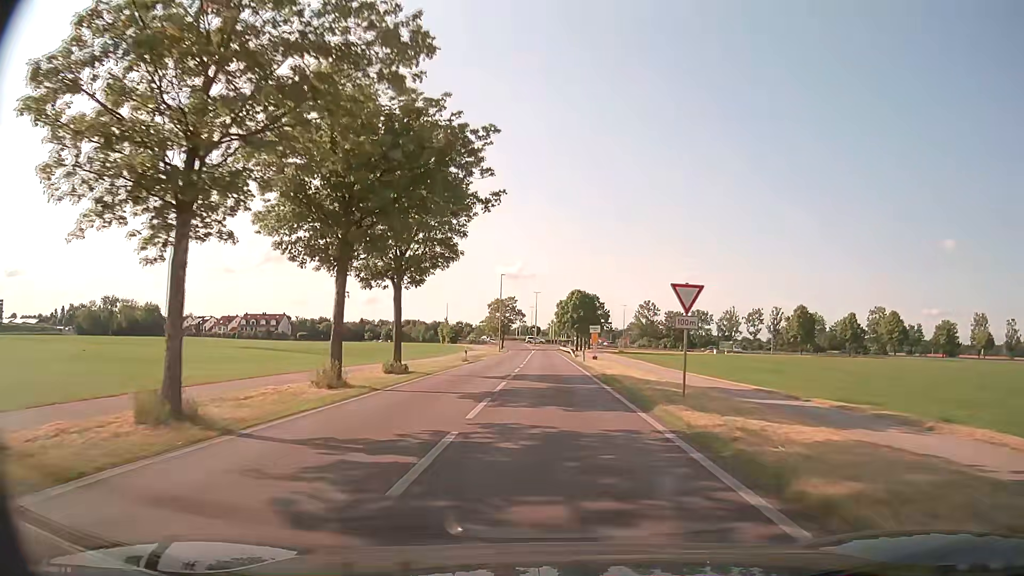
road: primary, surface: asphalt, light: Day
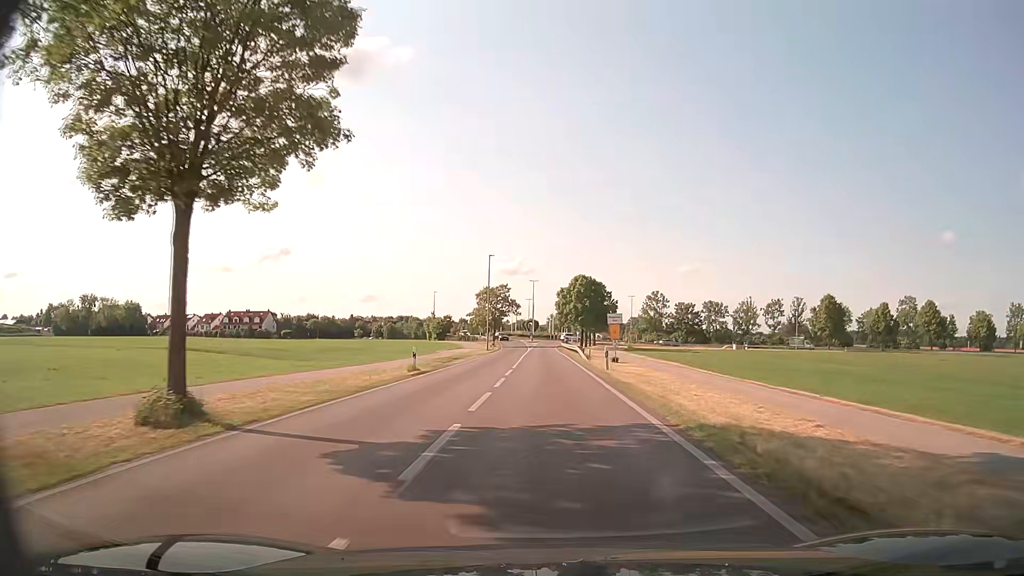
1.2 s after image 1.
(0.0, +17.4) m; 0°
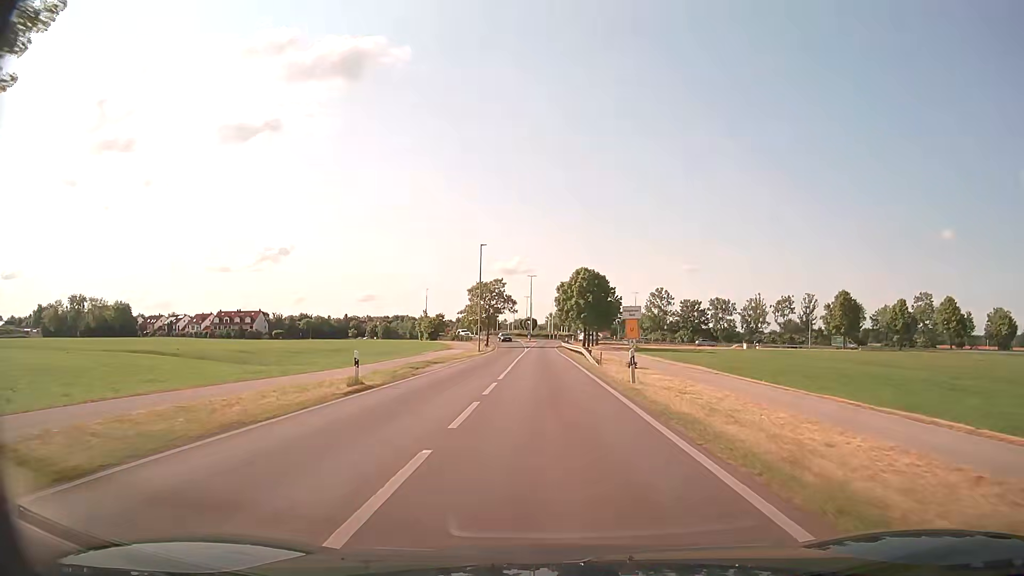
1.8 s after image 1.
(0.0, +8.4) m; 0°
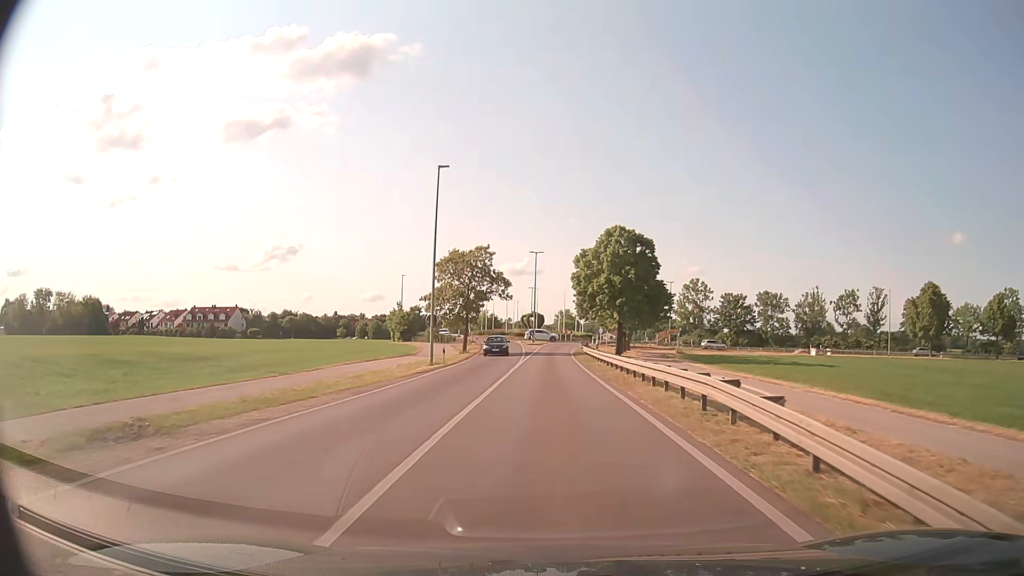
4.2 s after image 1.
(-0.1, +31.8) m; -1°
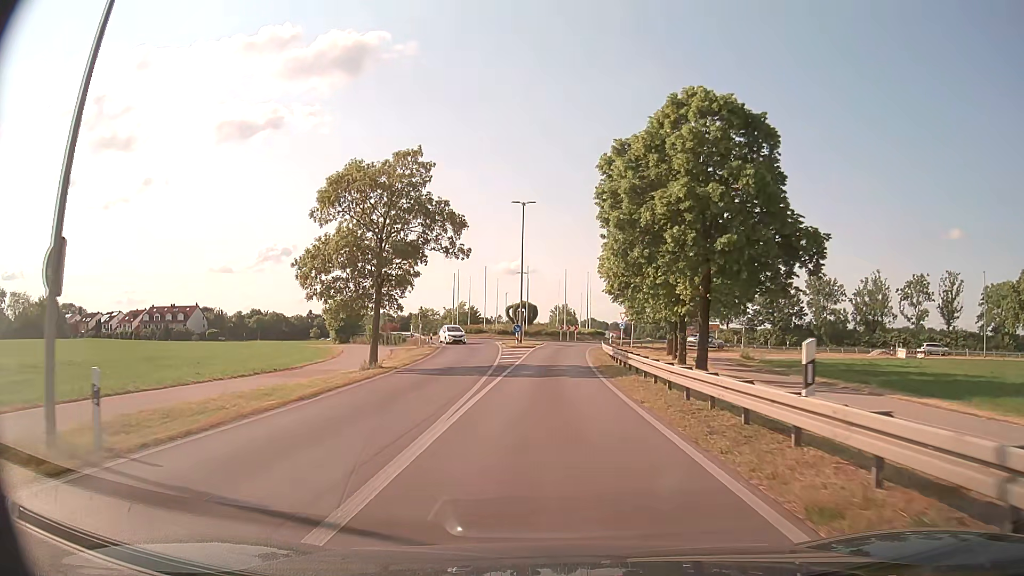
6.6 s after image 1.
(+0.1, +28.9) m; 0°
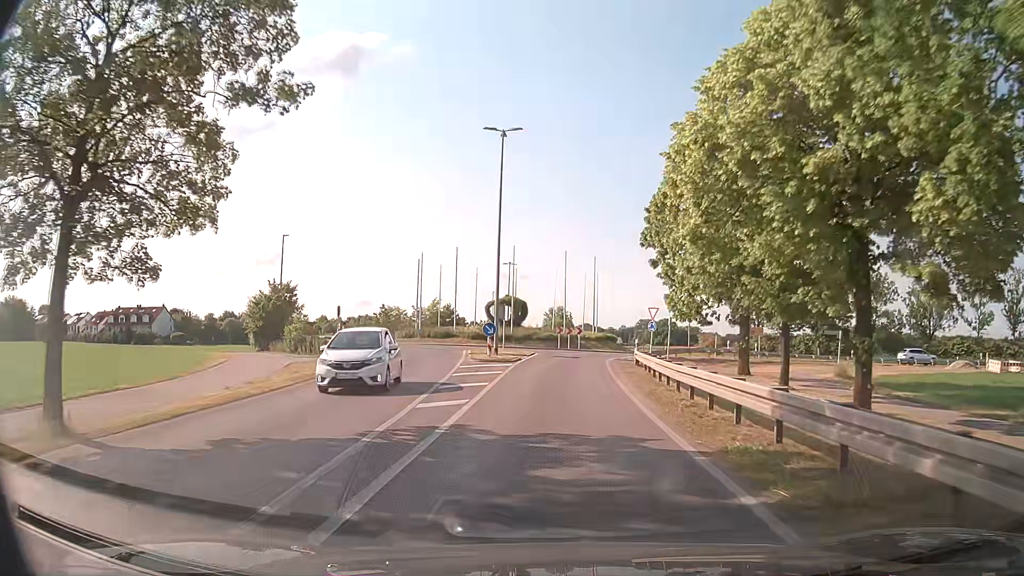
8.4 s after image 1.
(+0.1, +19.3) m; 0°
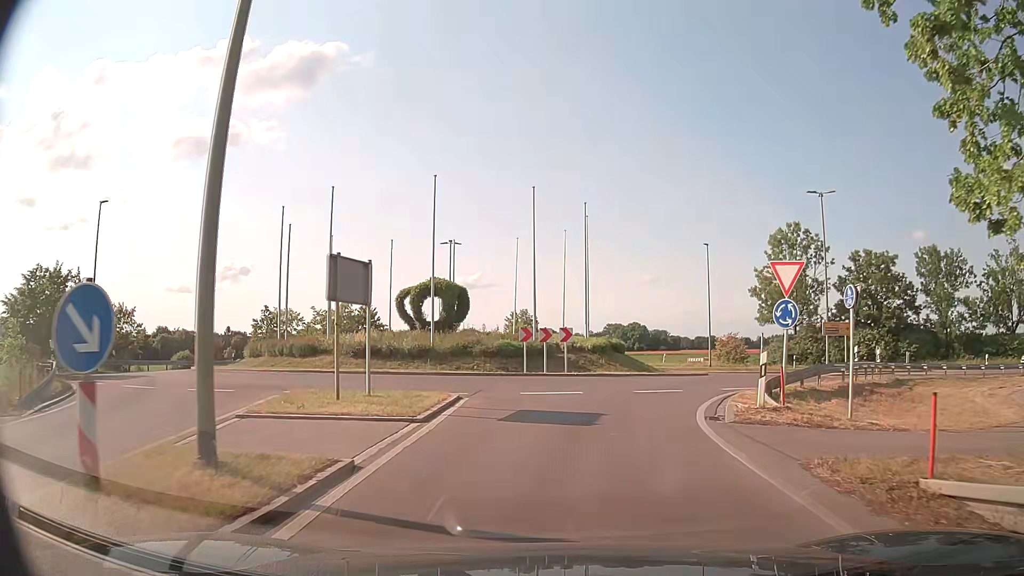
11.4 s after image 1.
(+0.4, +25.1) m; +4°
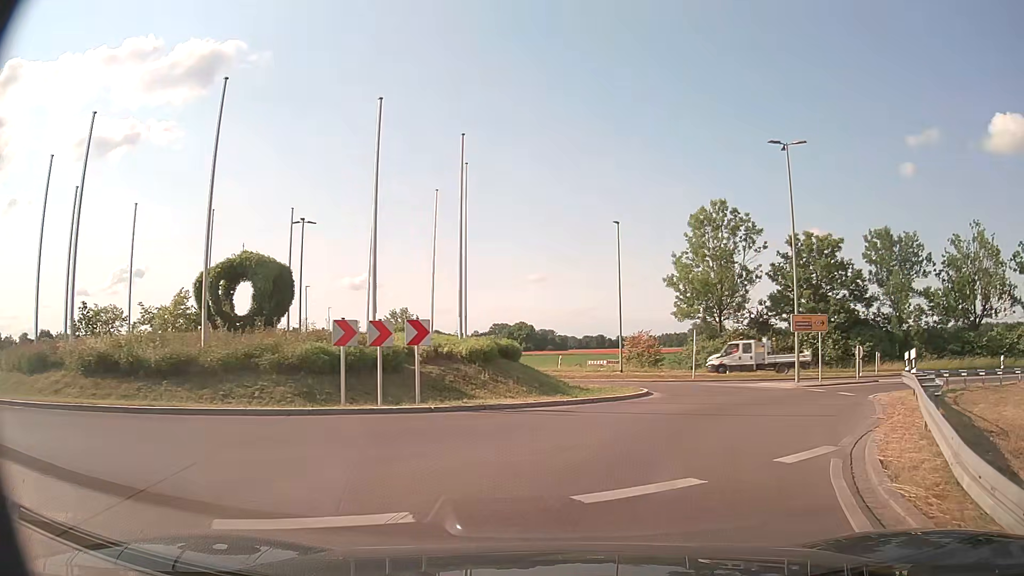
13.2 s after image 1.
(+0.6, +11.1) m; +9°
(+2, +10) (+6, +19) (+7, +29) (+2, +37) (-6, +43) (-13, +50) (-17, +59) (-20, +69) (-22, +78) (-24, +88) m
